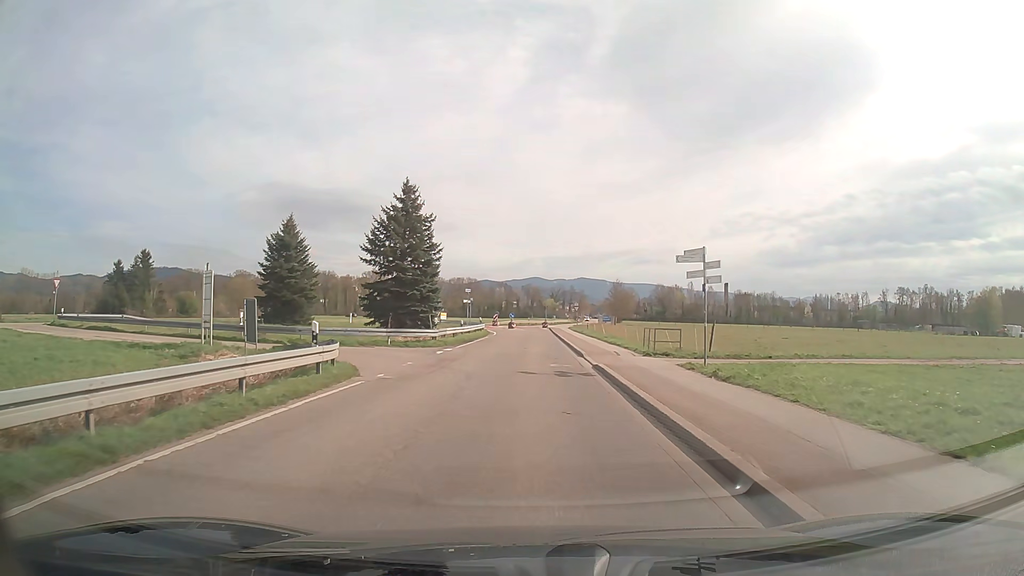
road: tertiary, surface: asphalt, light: Day
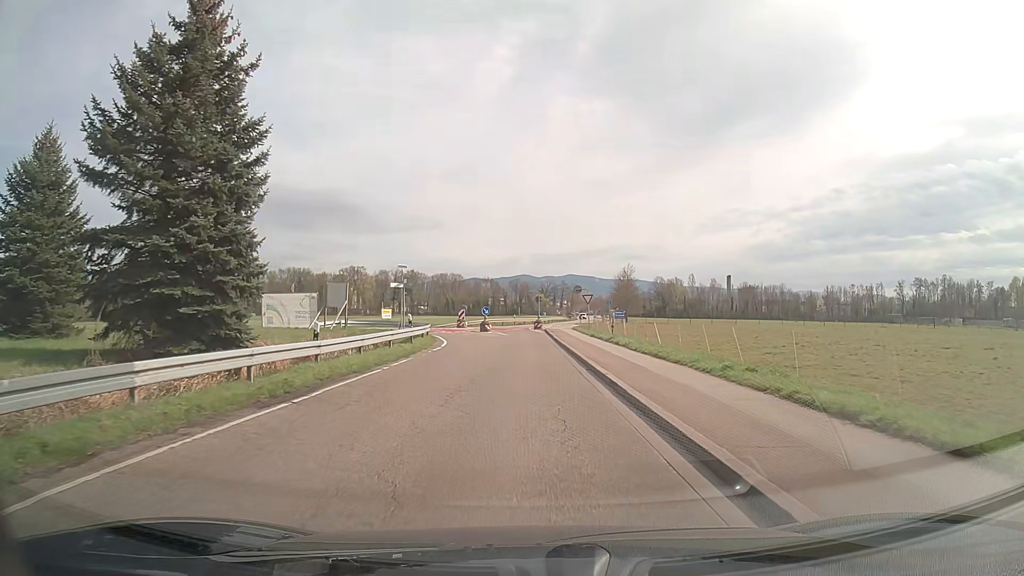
(+0.3, +28.8) m; +1°
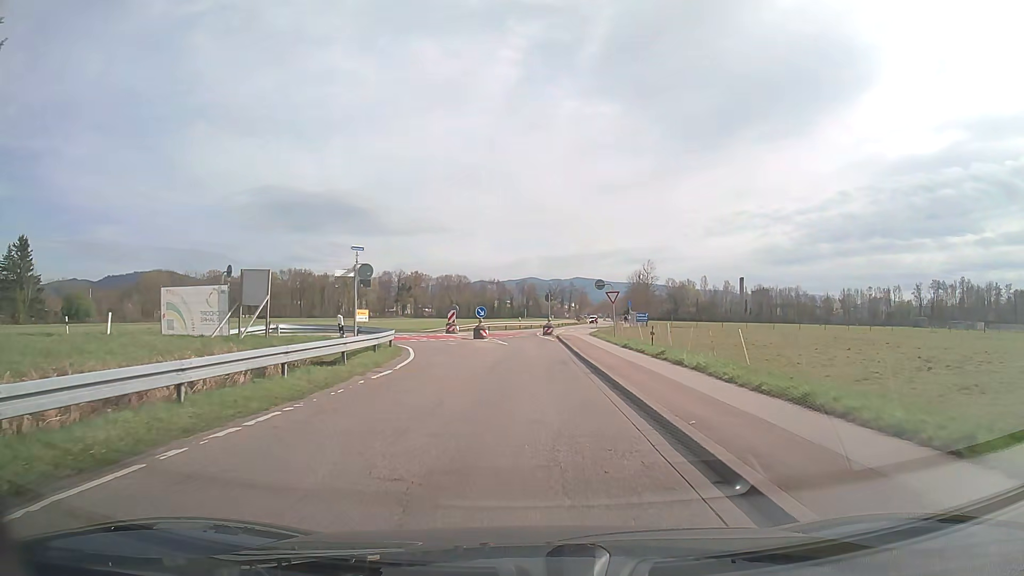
(0.0, +11.1) m; 0°
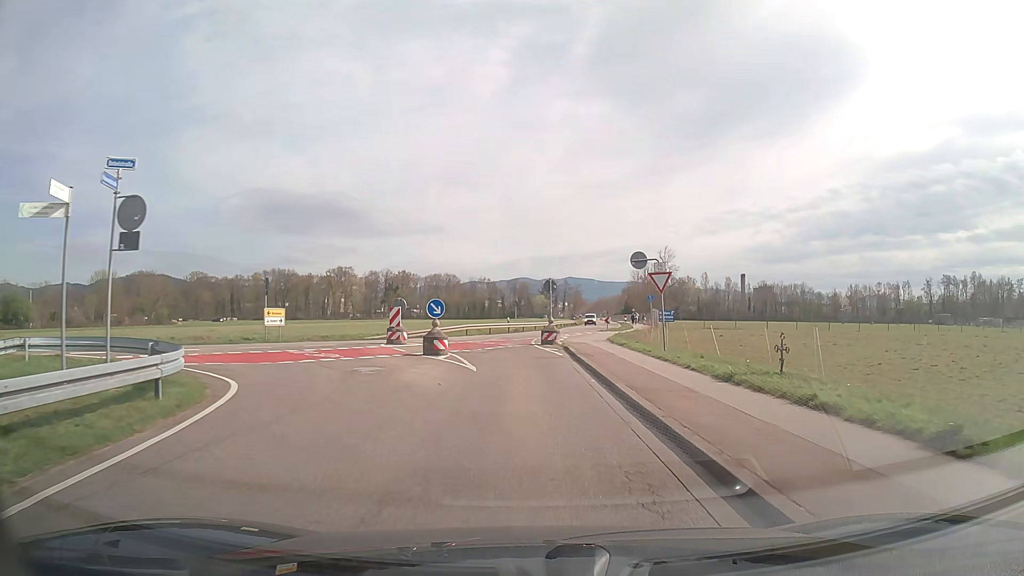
(0.0, +15.9) m; +1°
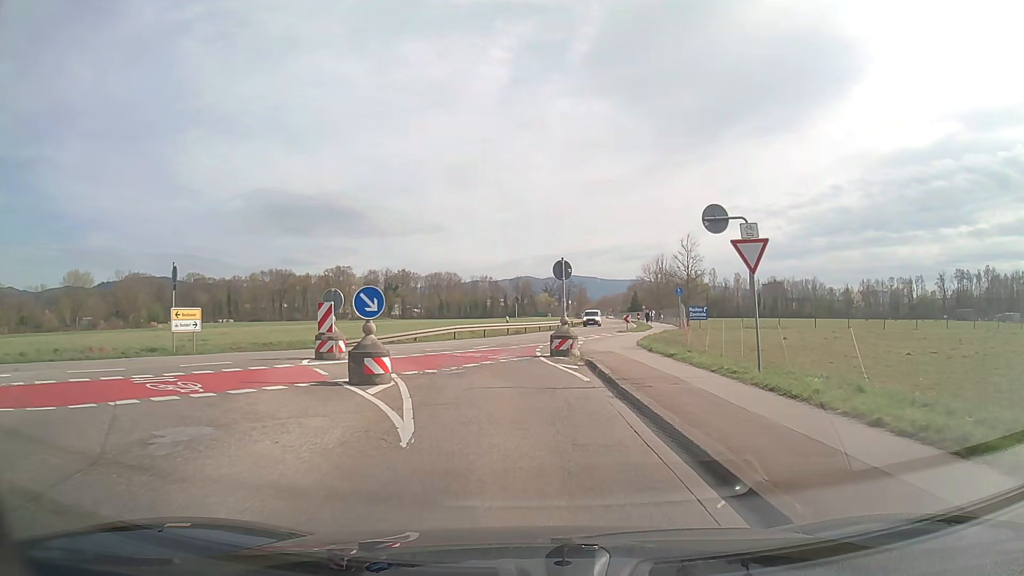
(-0.1, +9.2) m; -1°
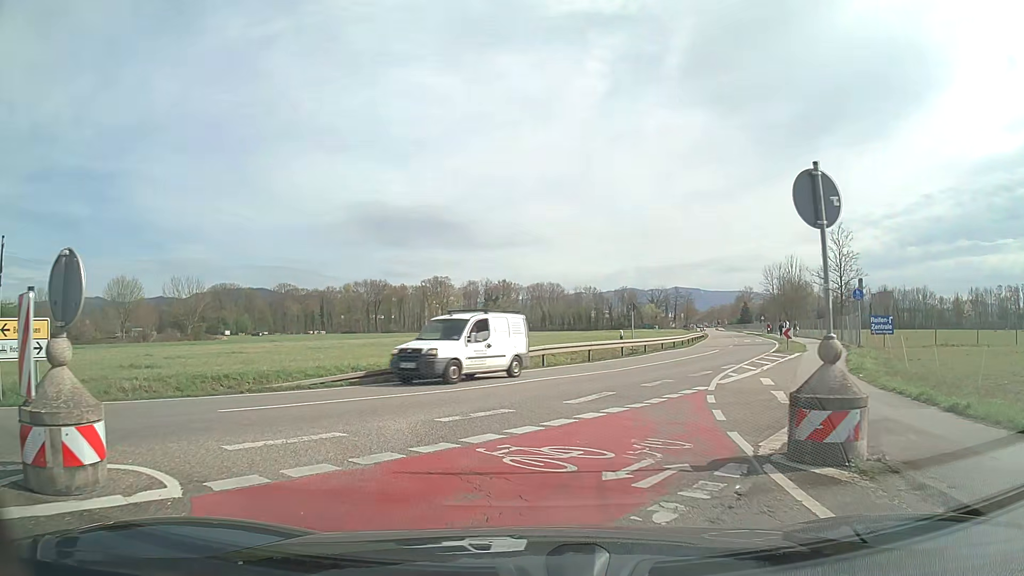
(-0.7, +13.1) m; -9°
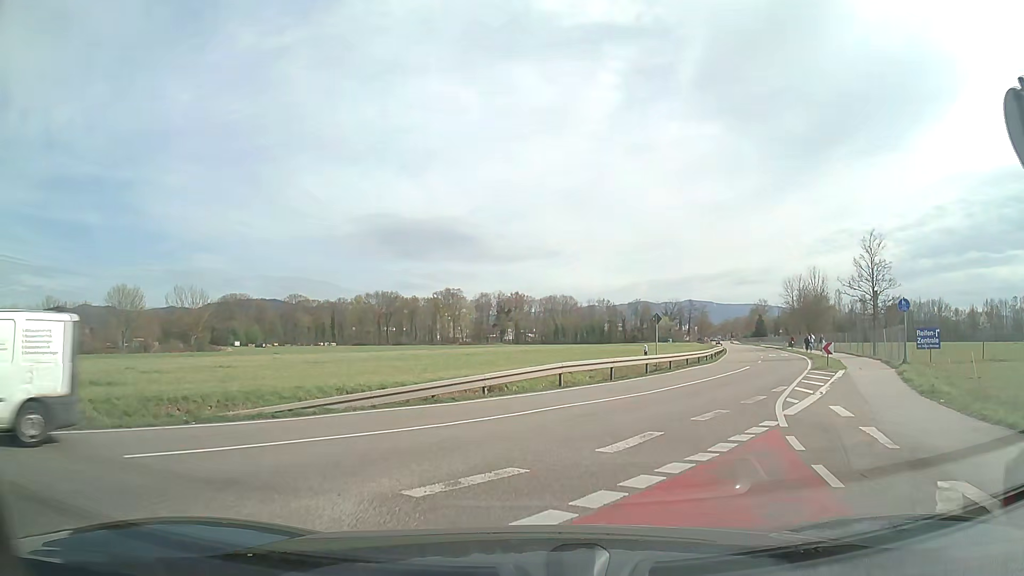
(0.0, +3.3) m; +1°
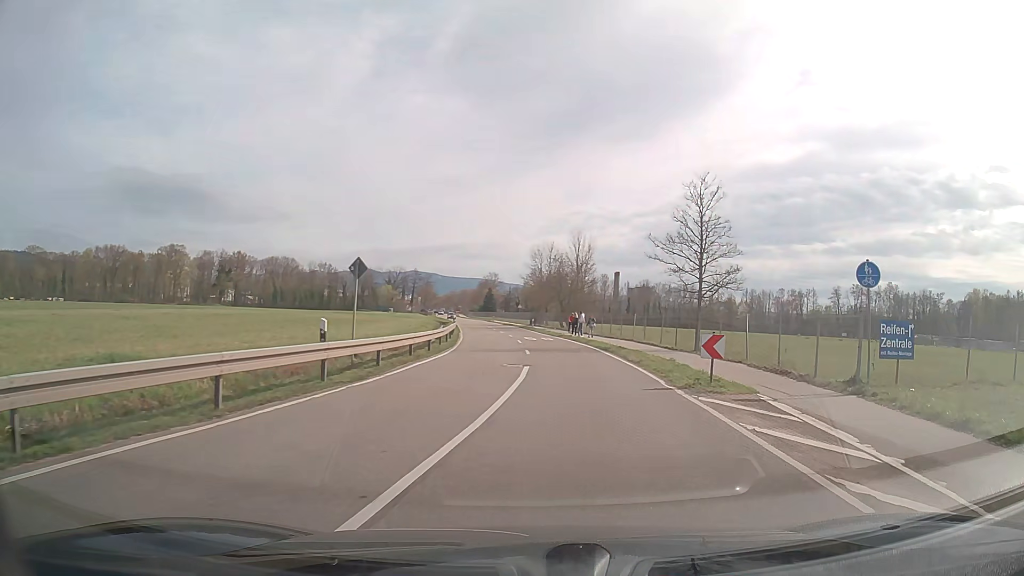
(+2.6, +15.6) m; +22°
(0, +10) (+1, +20) (+1, +30) (+1, +40) (0, +50) (-2, +60) (-3, +70) (-4, +80) (-5, +90) (-6, +100) m
